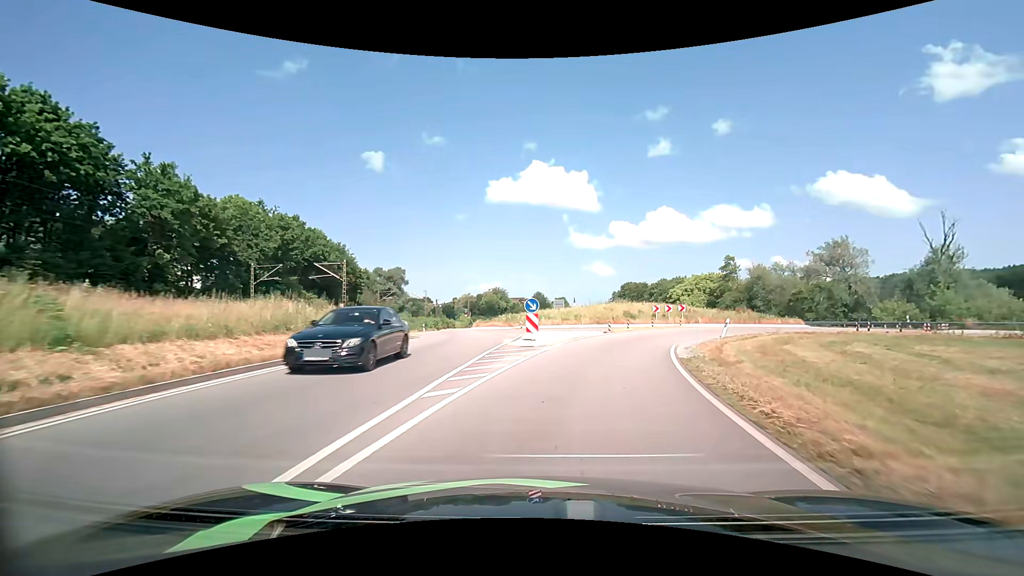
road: primary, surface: asphalt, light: Day
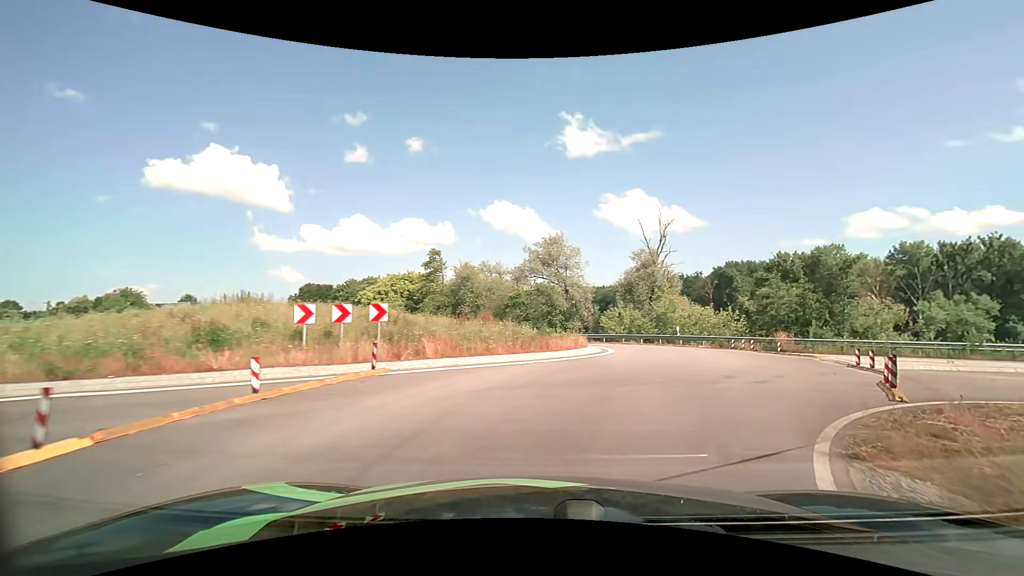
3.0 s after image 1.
(+6.2, +26.3) m; +35°
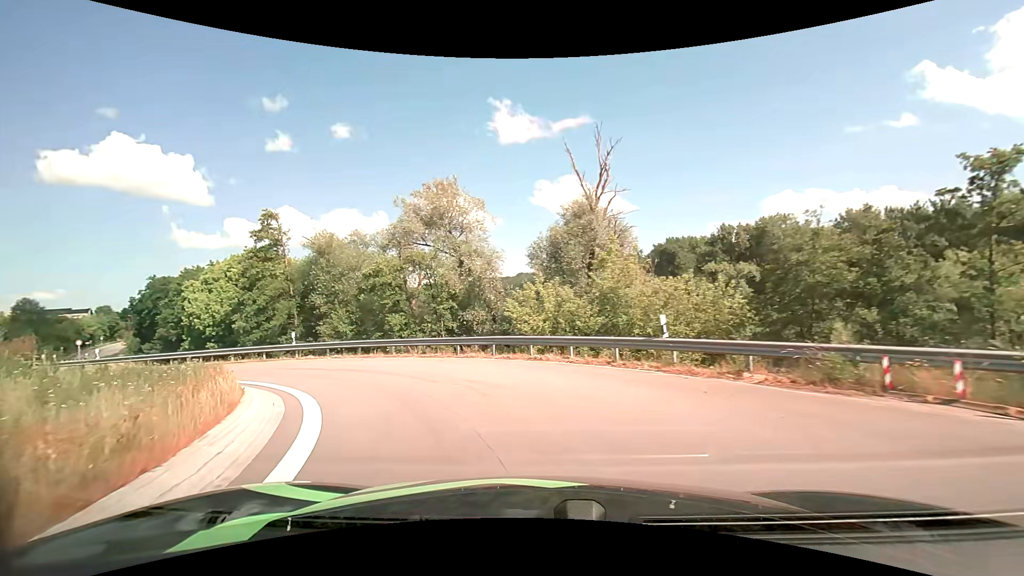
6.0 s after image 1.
(+4.7, +22.8) m; +6°
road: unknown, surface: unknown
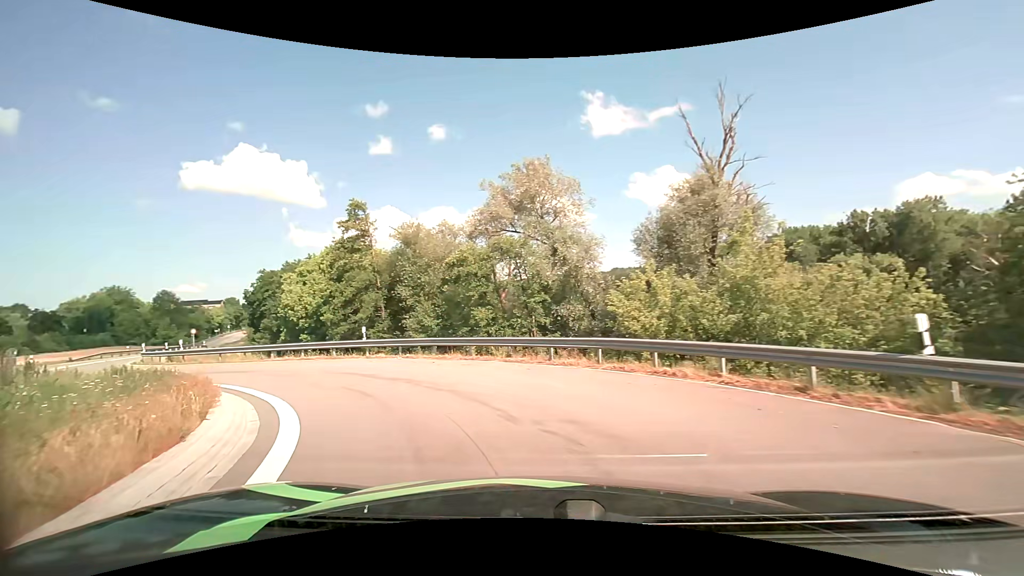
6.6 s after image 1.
(-0.4, +4.7) m; -11°
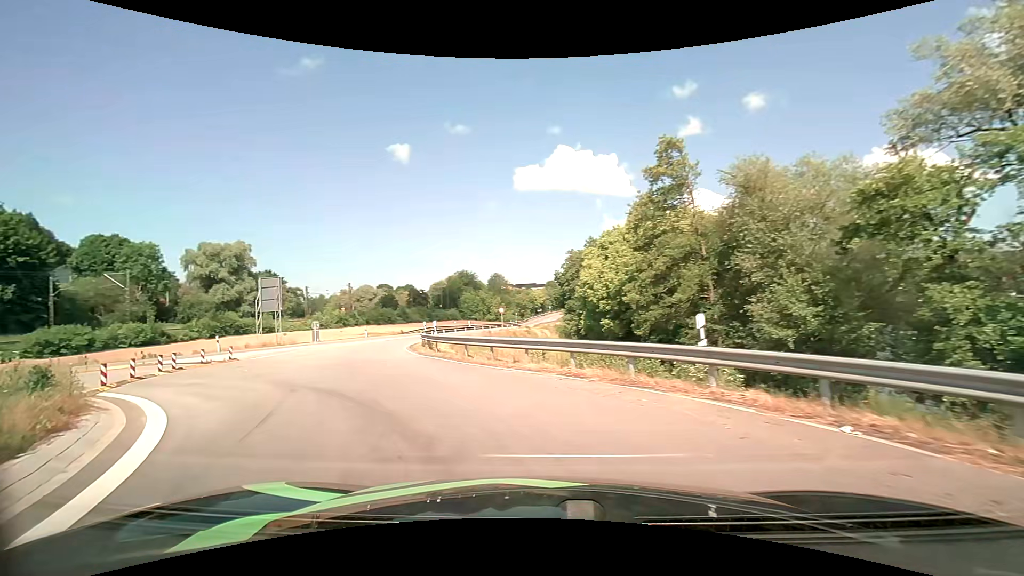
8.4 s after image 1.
(-4.0, +13.1) m; -35°
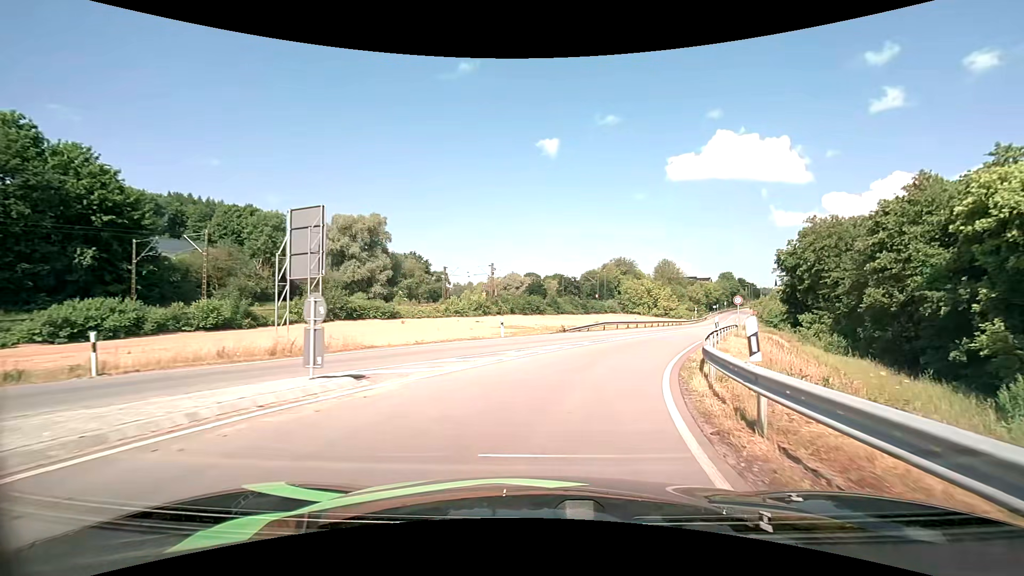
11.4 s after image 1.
(-7.5, +24.3) m; -16°
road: primary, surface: asphalt
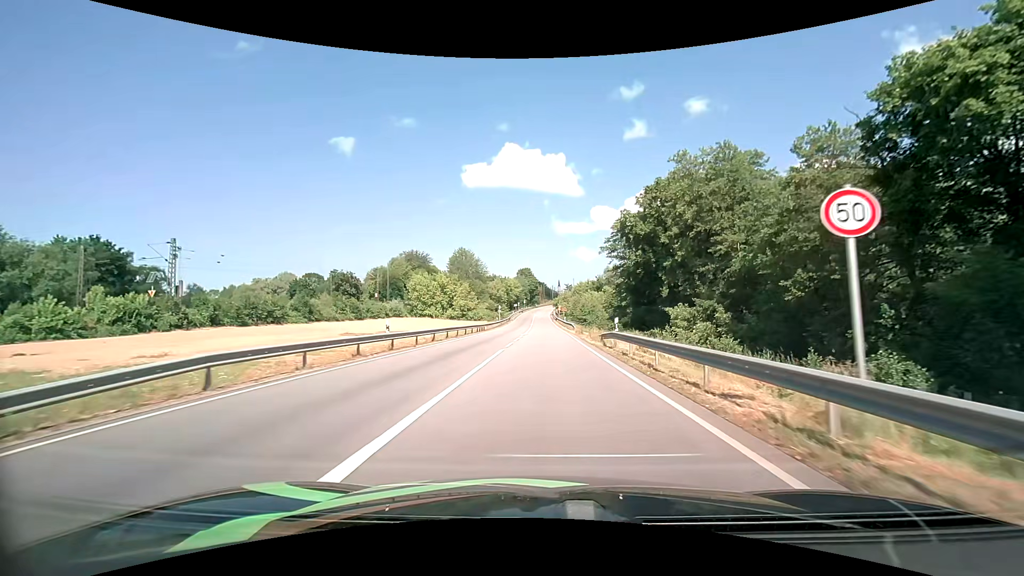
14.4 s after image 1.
(+7.7, +32.9) m; +22°
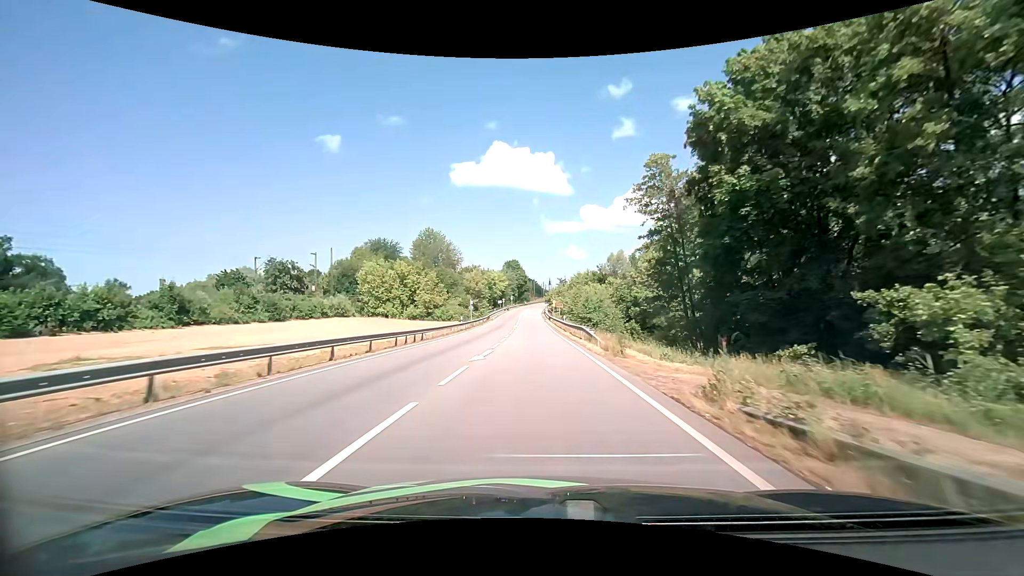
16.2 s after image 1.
(+0.4, +25.9) m; +1°
(0, +10) (0, +20) (0, +30) (0, +40) (0, +50) (0, +60) (0, +70) (-1, +80) (-1, +90) (-1, +100) m
